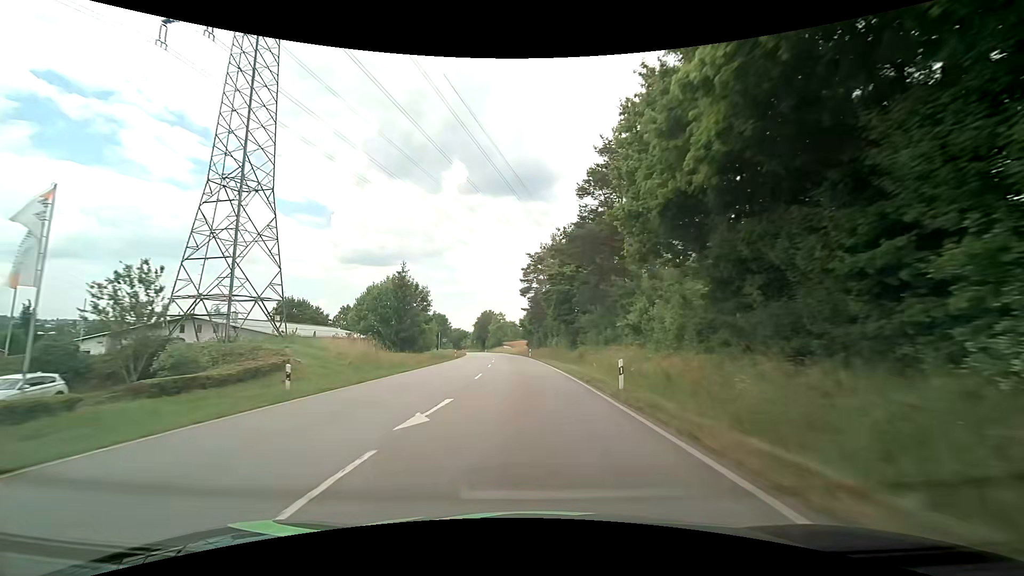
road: primary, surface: asphalt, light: Day
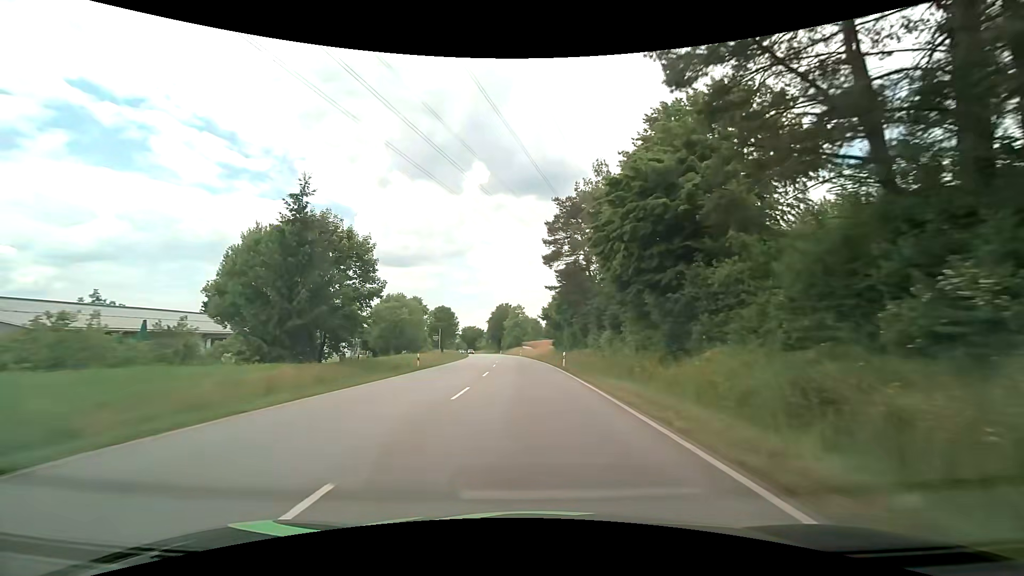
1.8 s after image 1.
(-0.7, +32.4) m; -2°
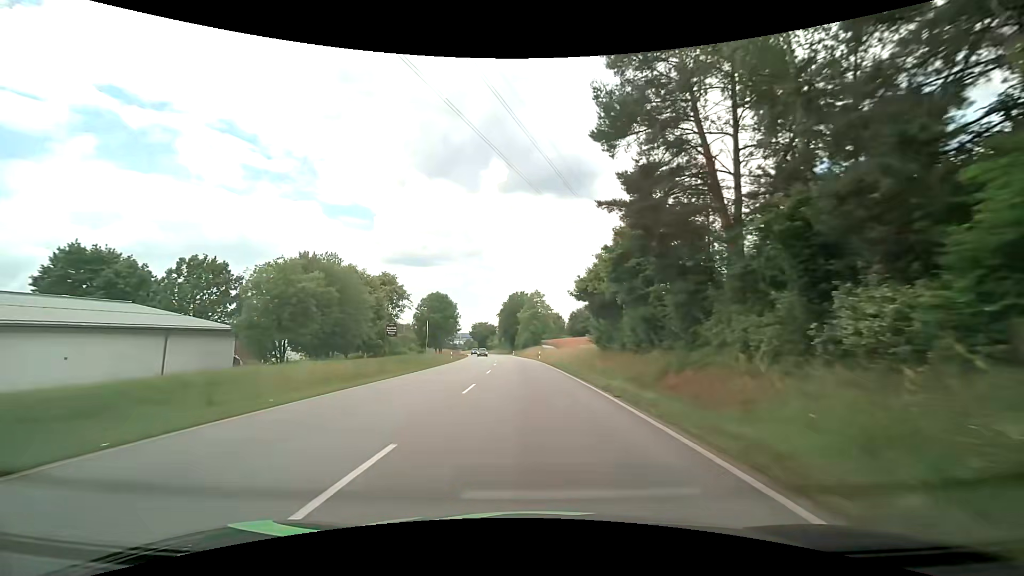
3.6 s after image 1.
(-0.9, +32.4) m; -2°
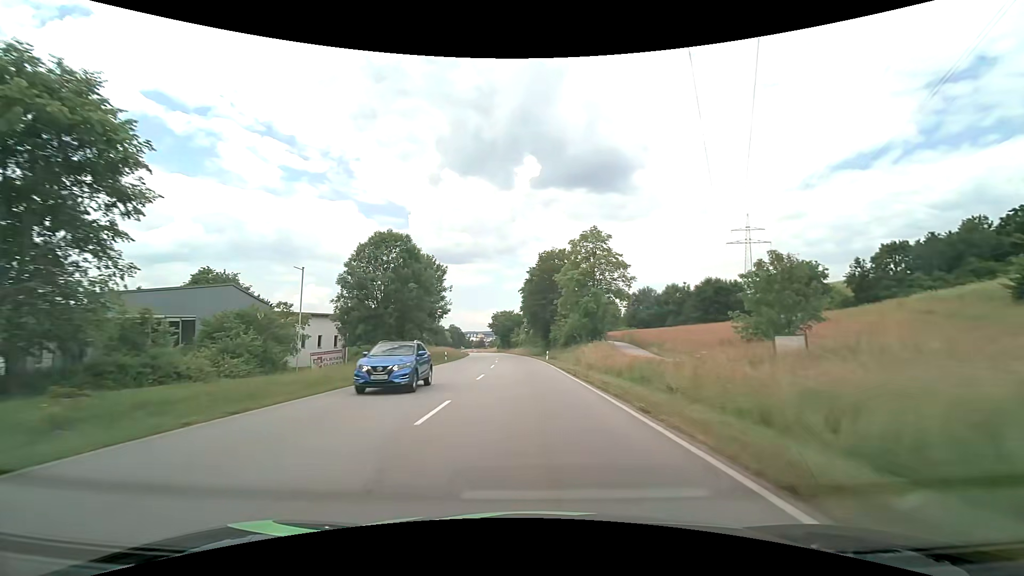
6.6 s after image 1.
(-1.8, +54.1) m; -4°
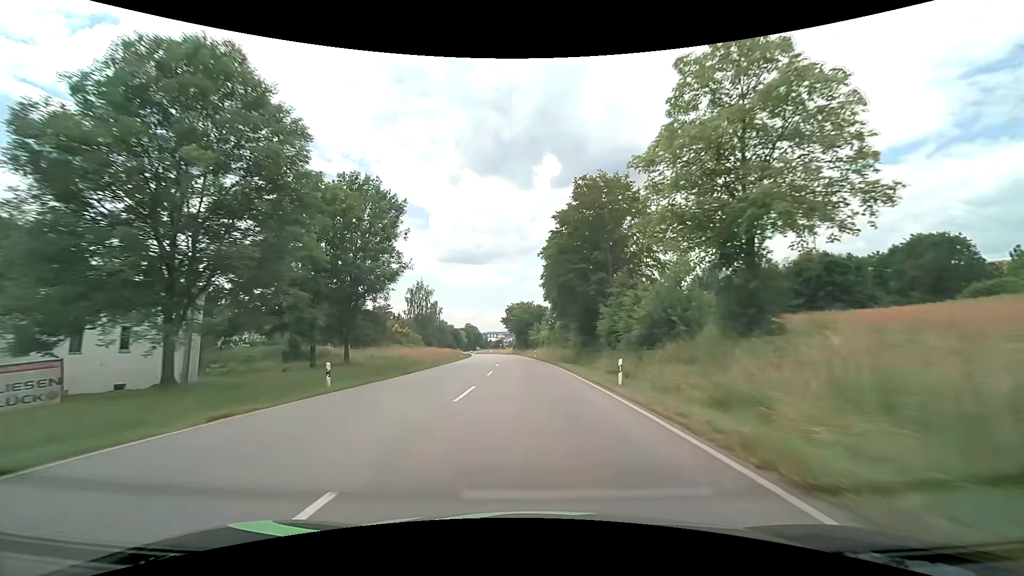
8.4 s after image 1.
(-0.6, +32.4) m; -2°
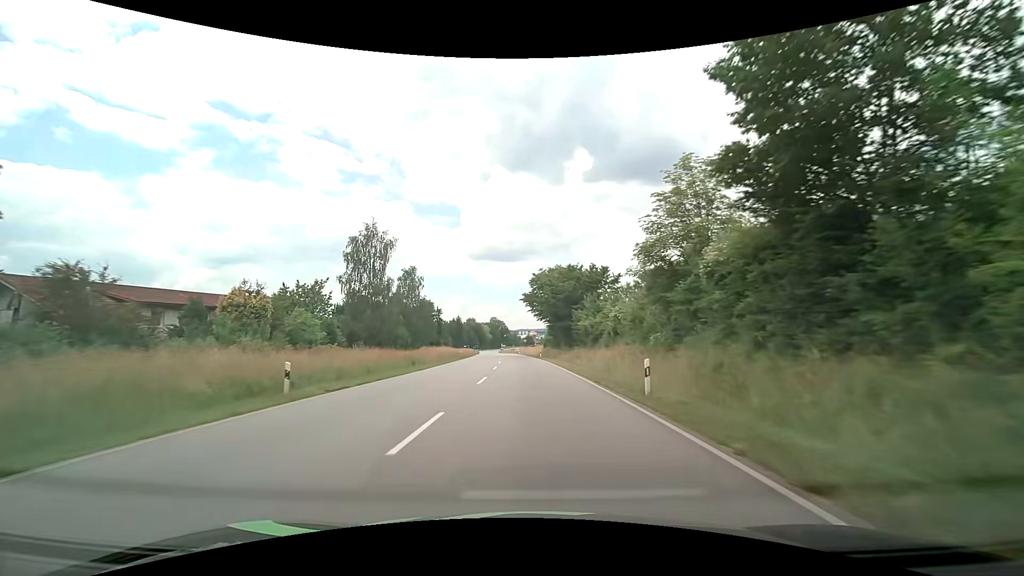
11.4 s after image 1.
(-1.6, +54.0) m; -3°
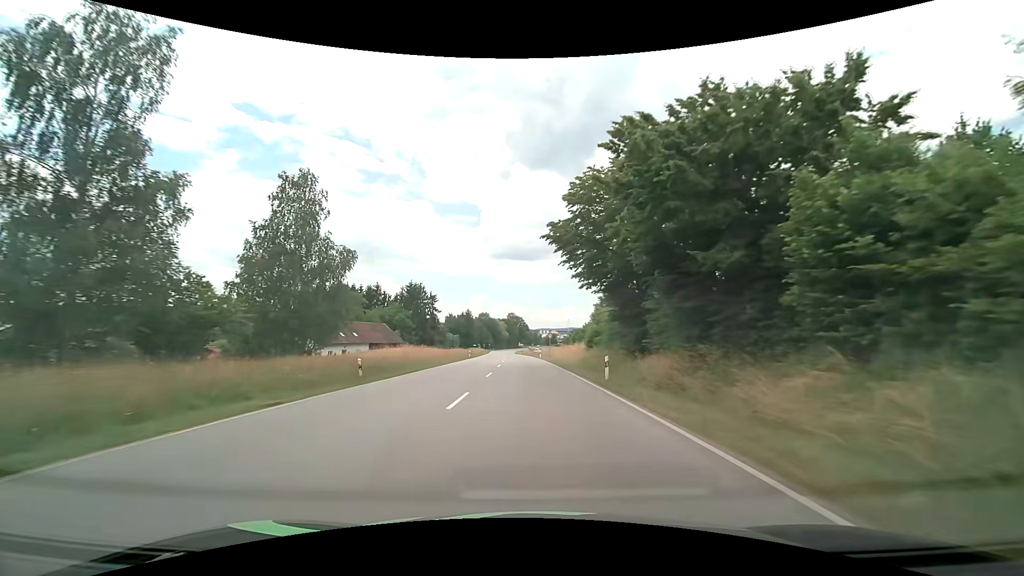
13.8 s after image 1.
(-1.2, +43.2) m; -3°
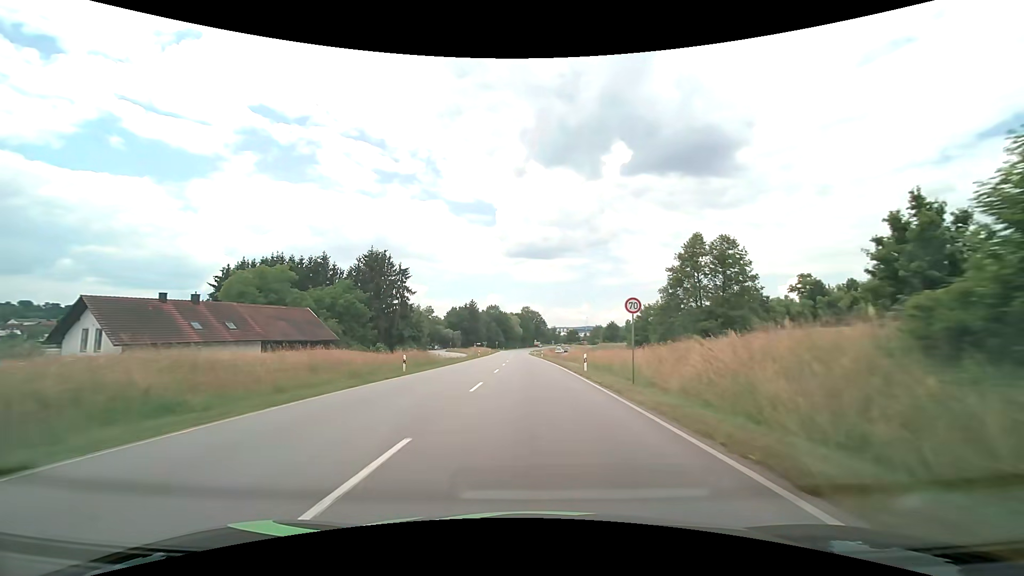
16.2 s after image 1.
(-0.7, +43.3) m; -2°
